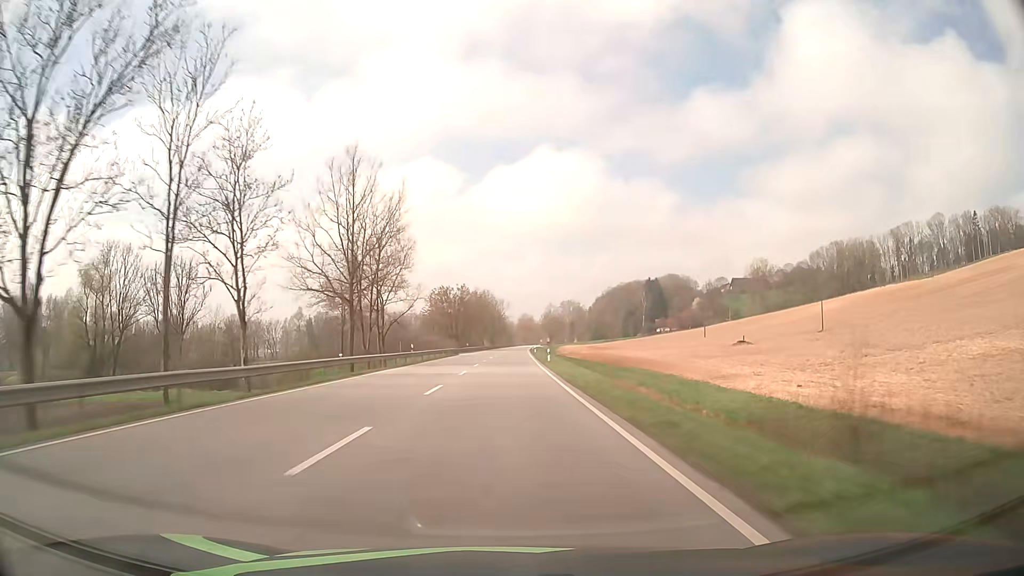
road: primary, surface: asphalt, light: Day
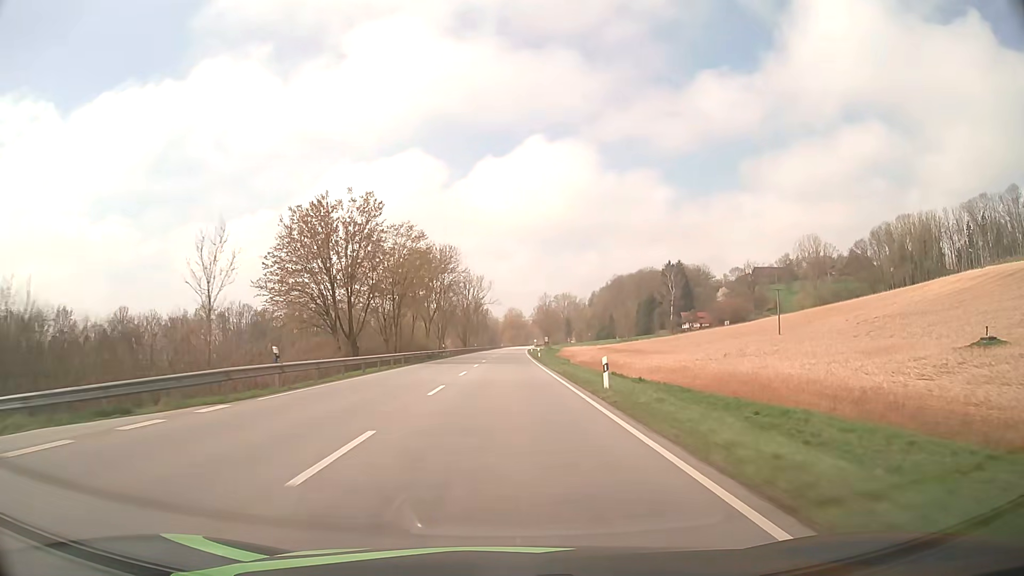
(+0.8, +79.1) m; +1°
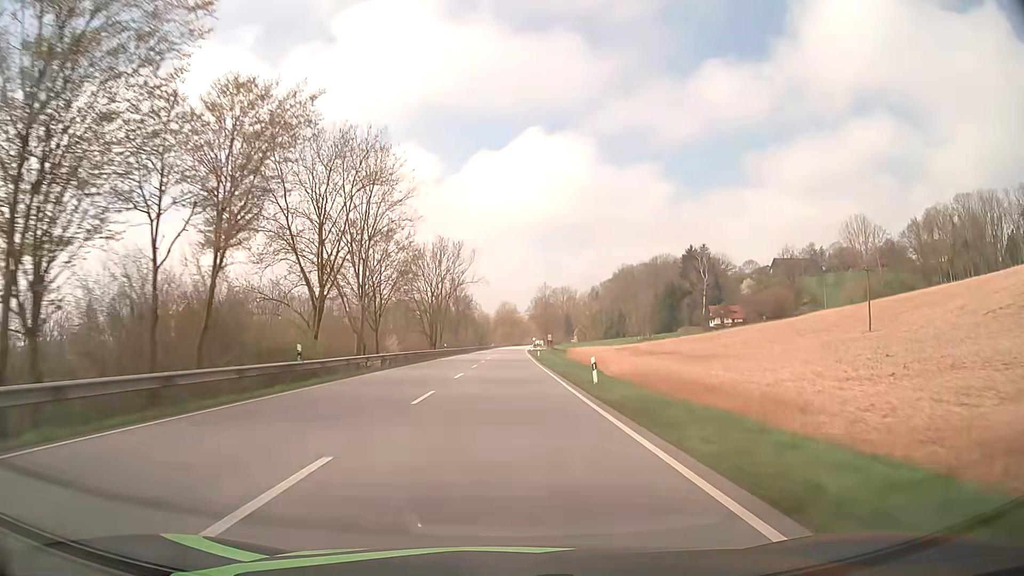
(+0.2, +47.5) m; +1°
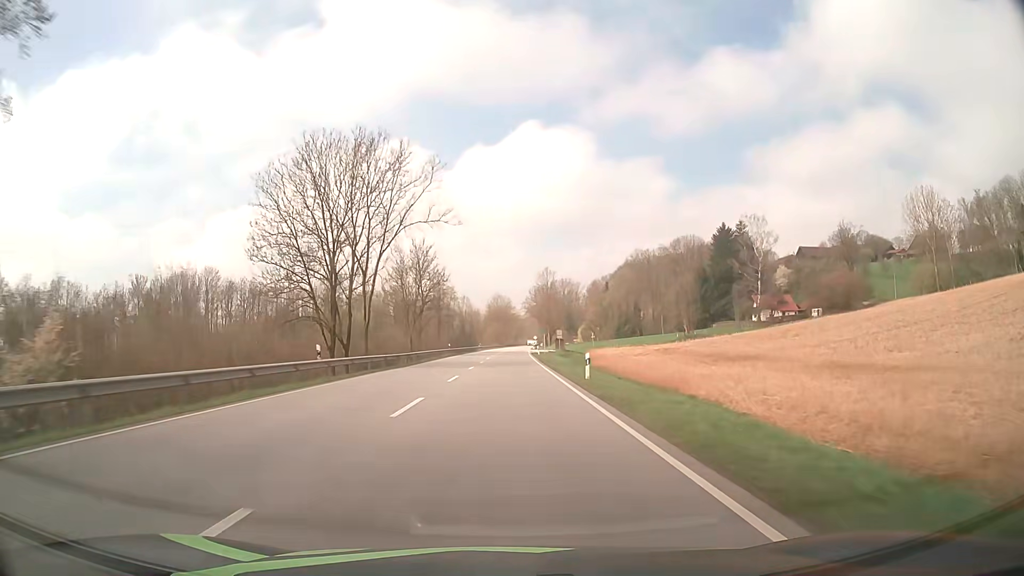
(+0.3, +47.5) m; 0°
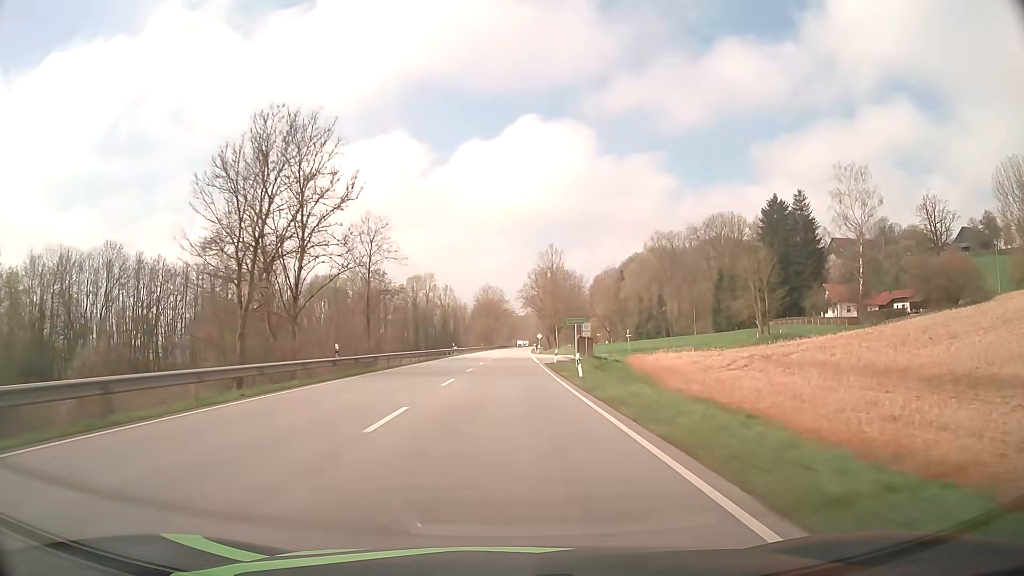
(+0.4, +47.4) m; +1°
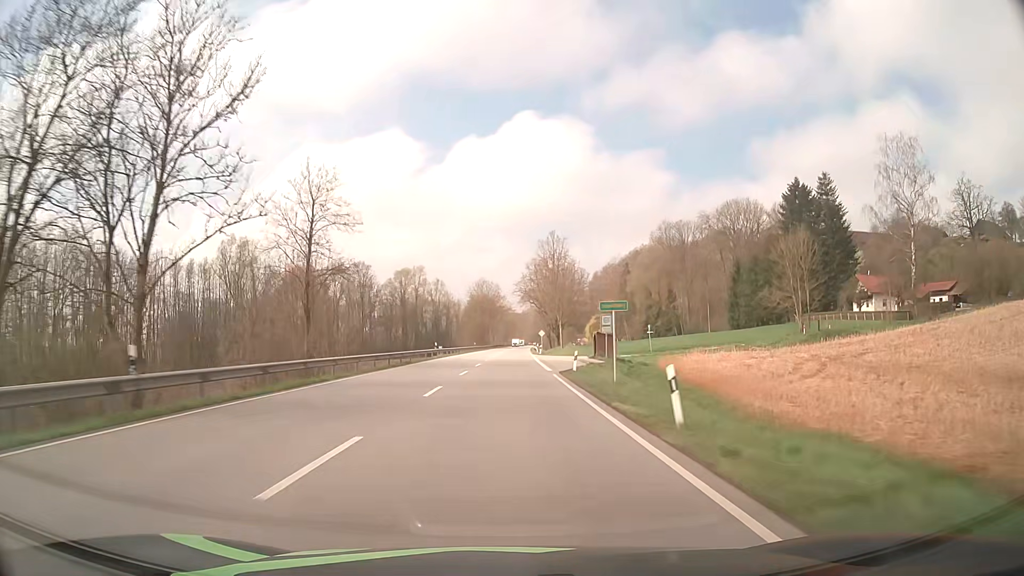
(0.0, +15.8) m; 0°
